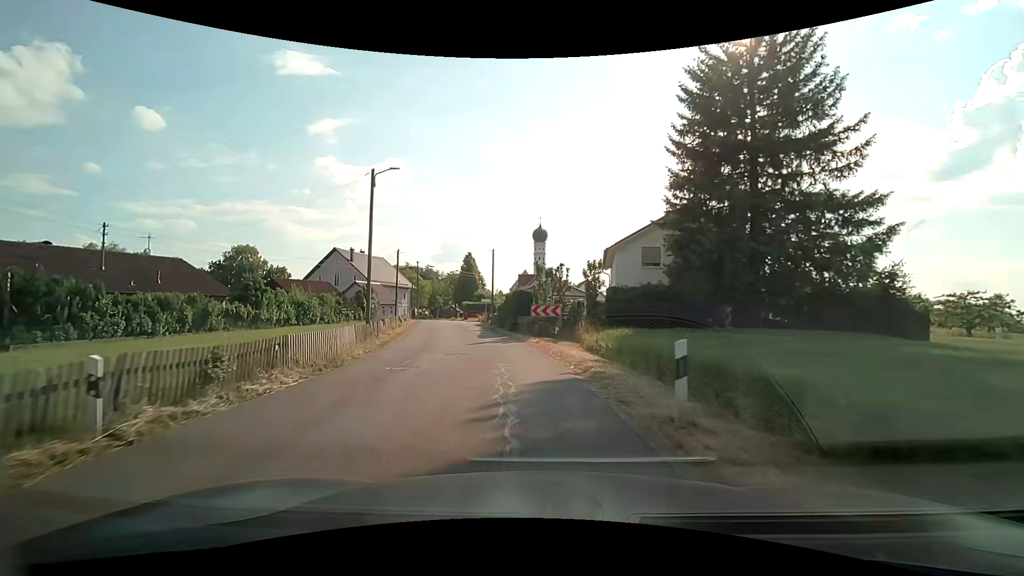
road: tertiary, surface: asphalt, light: Day
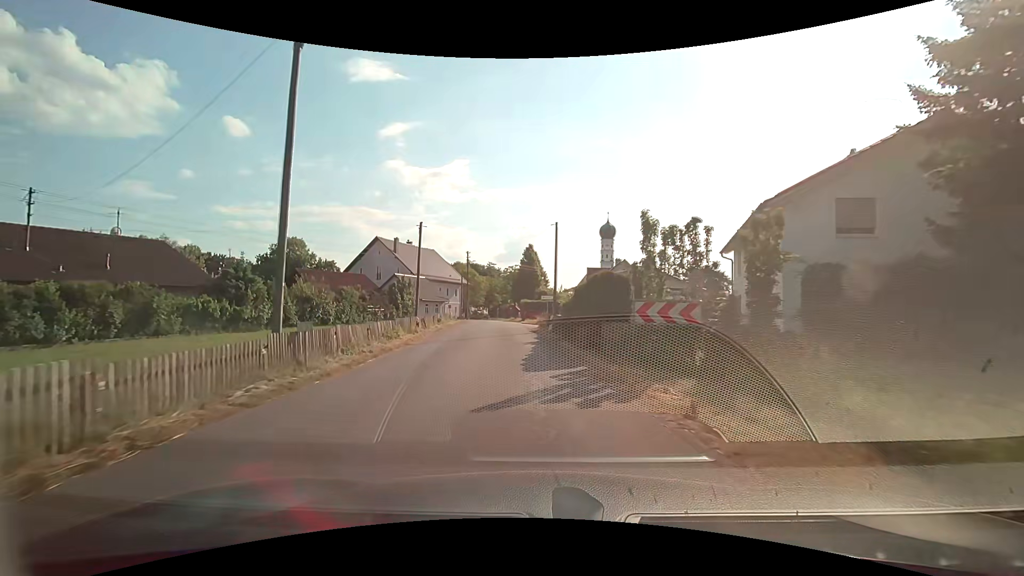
(-0.9, +13.1) m; -8°
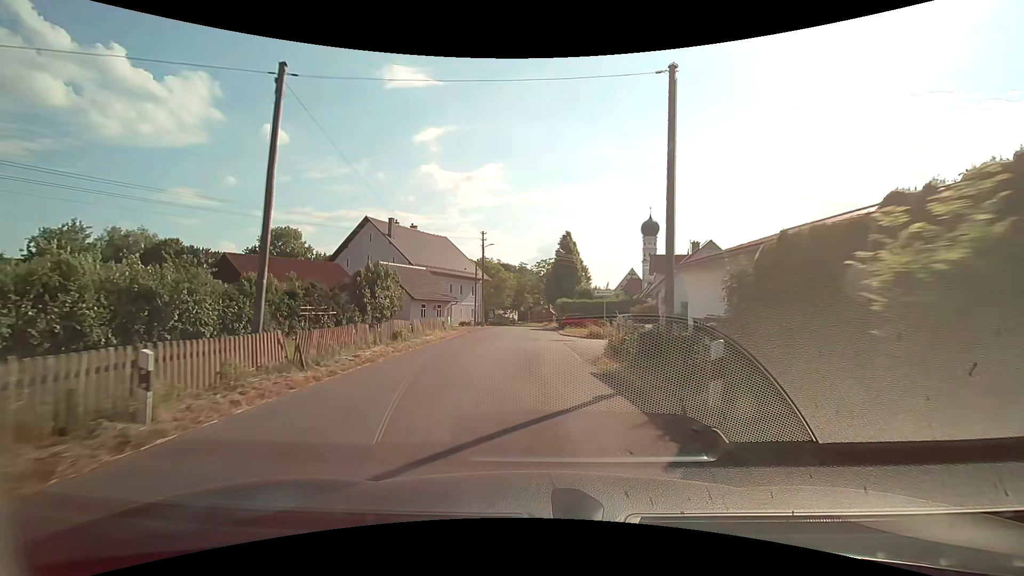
(-0.8, +19.6) m; -4°
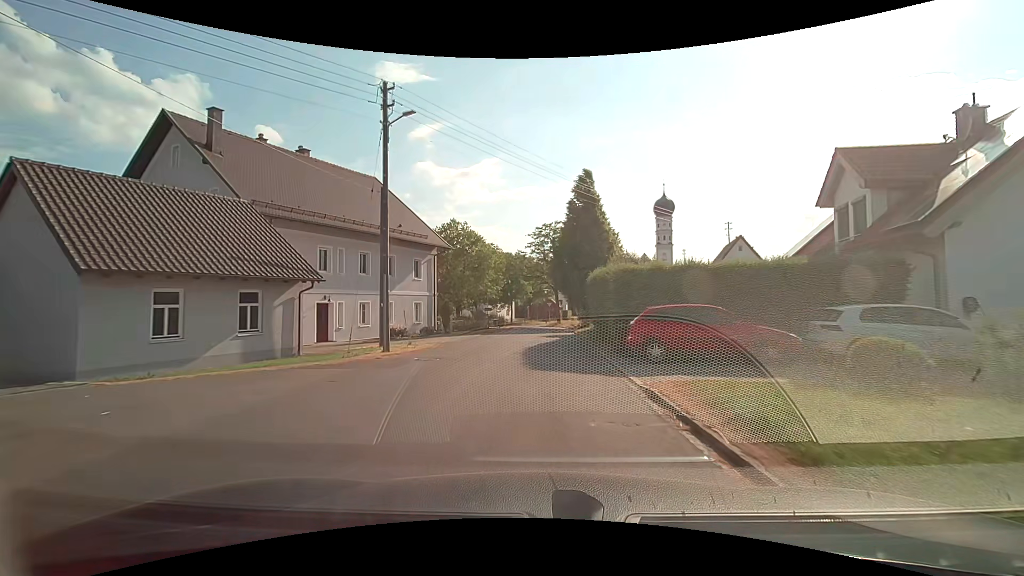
(-0.1, +31.4) m; 0°
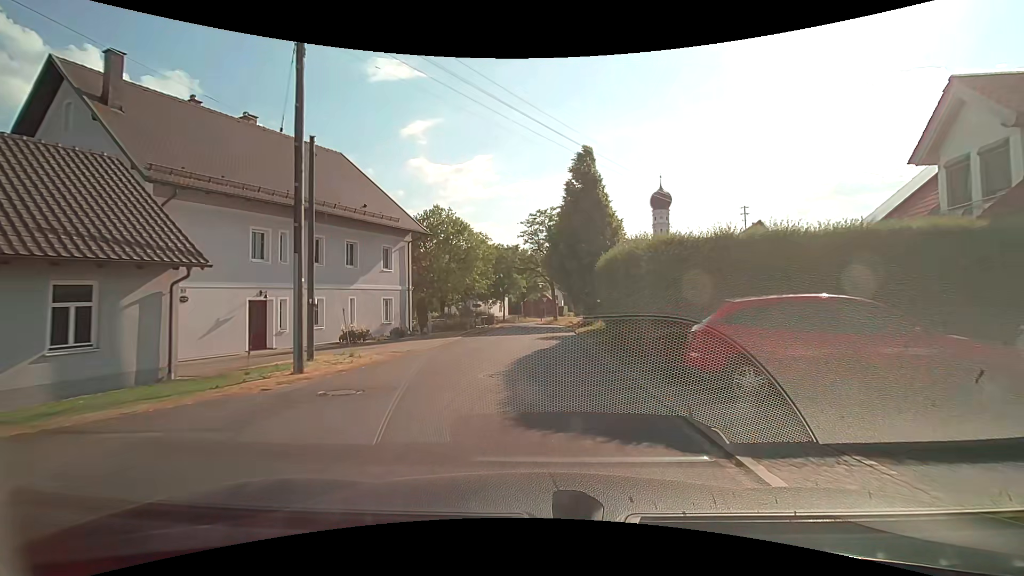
(0.0, +5.8) m; +1°
